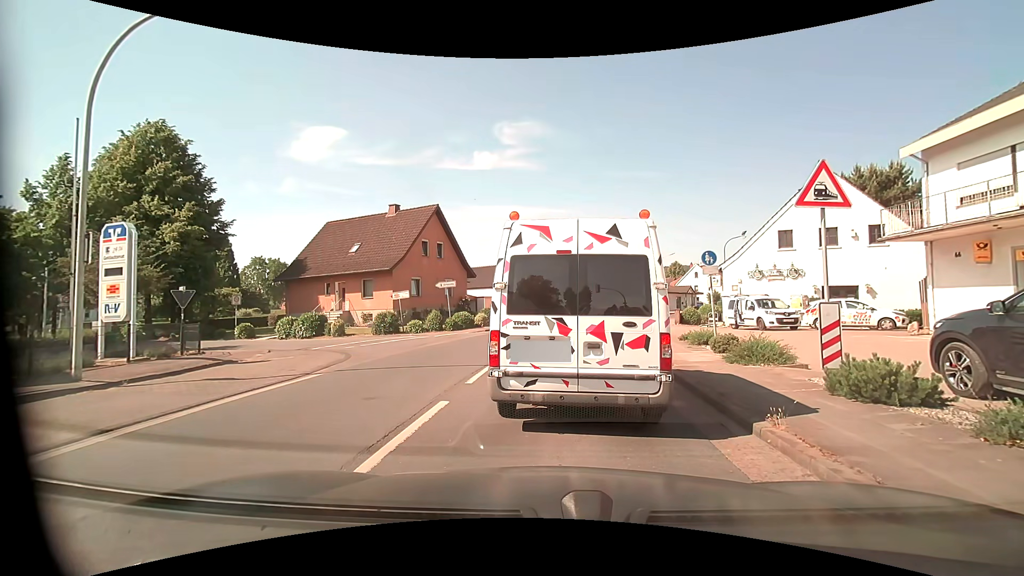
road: primary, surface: asphalt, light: Day
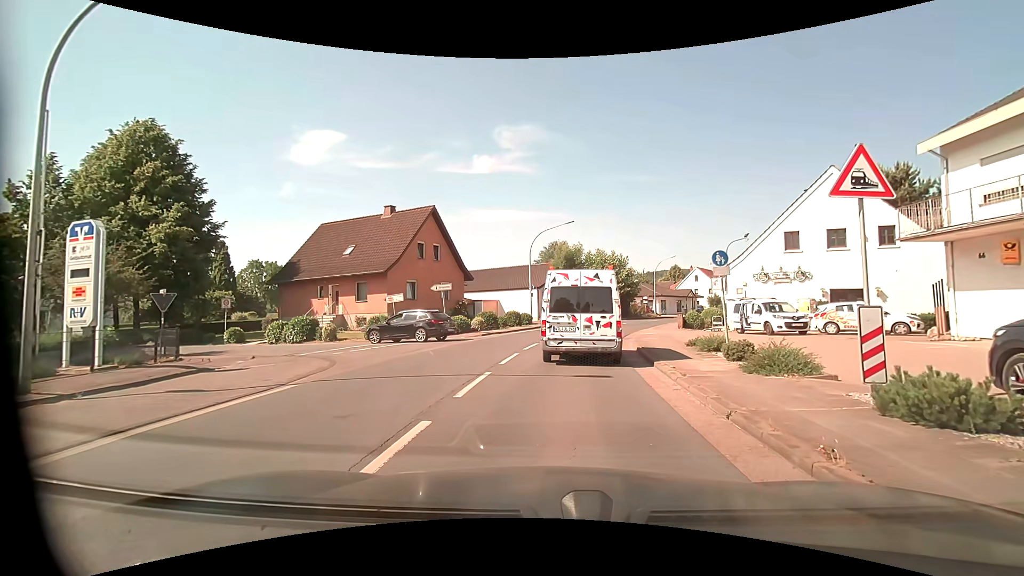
(0.0, +1.1) m; 0°
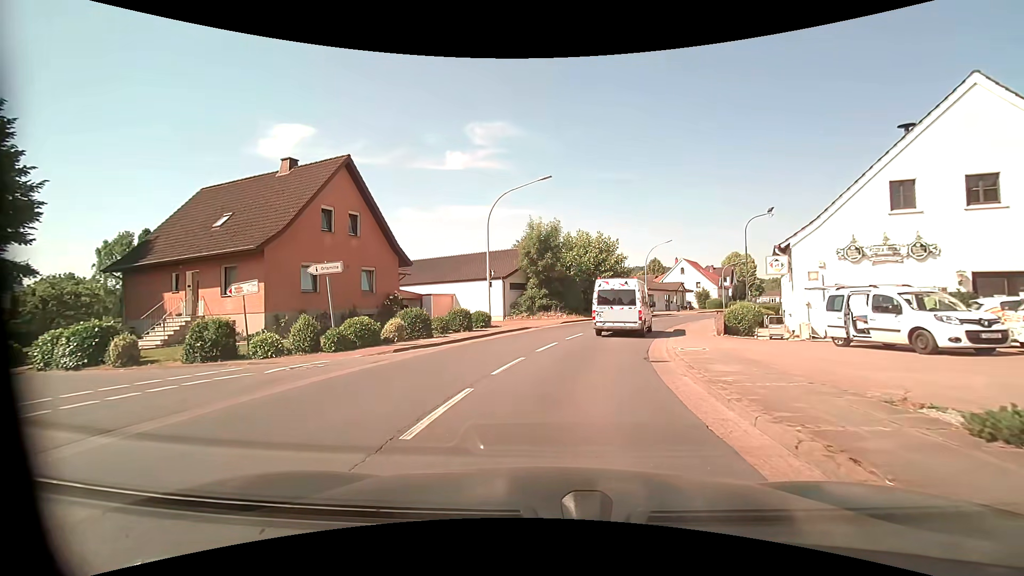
(+0.4, +12.1) m; +2°
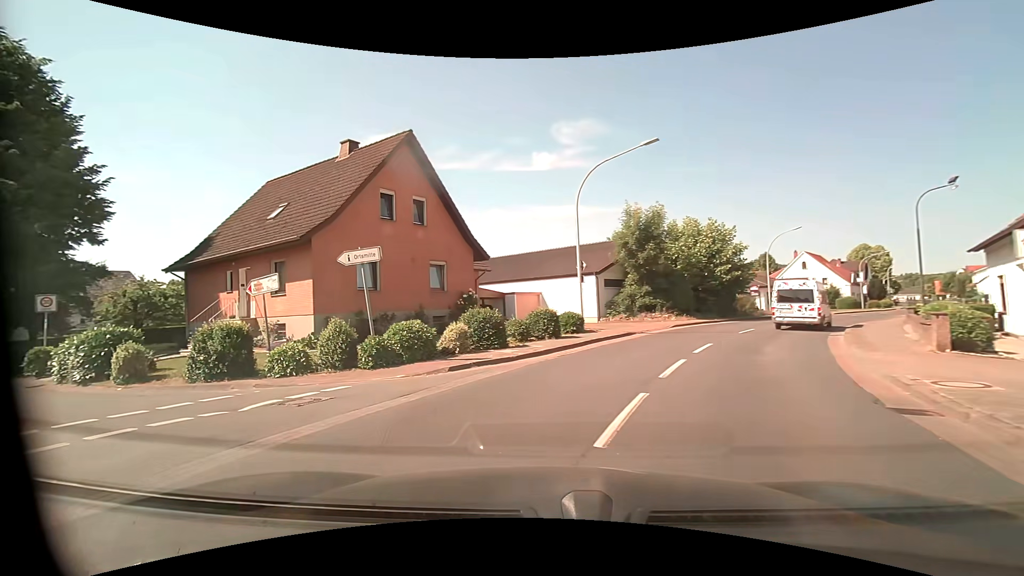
(-0.2, +4.9) m; -9°
